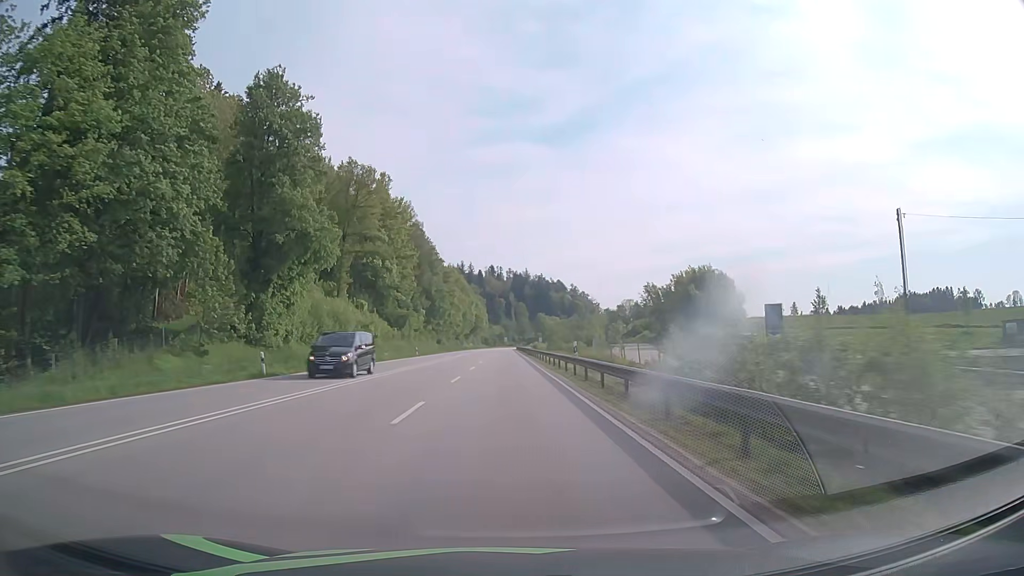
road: primary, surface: asphalt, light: Day
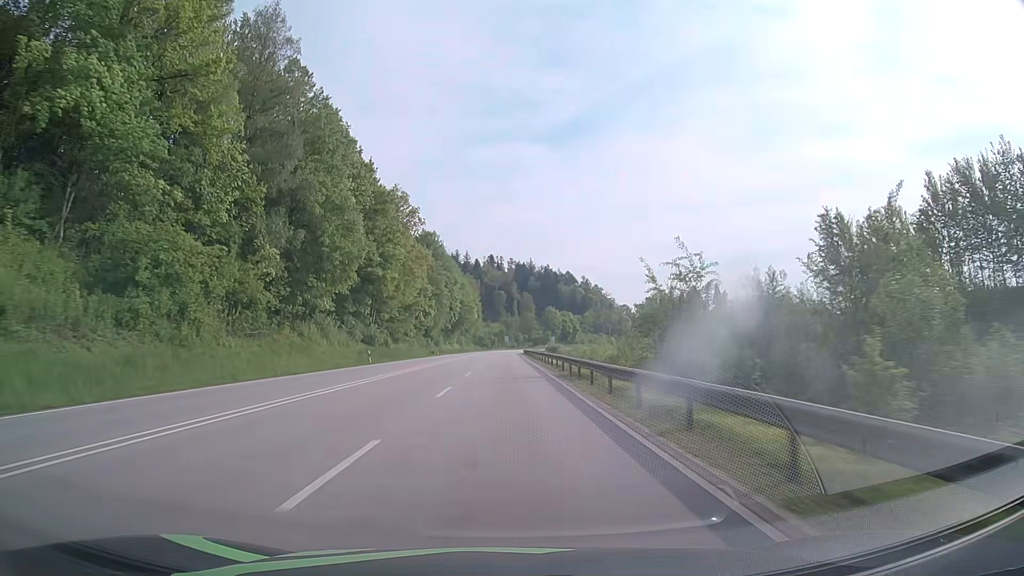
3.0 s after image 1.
(-0.2, +77.6) m; 0°
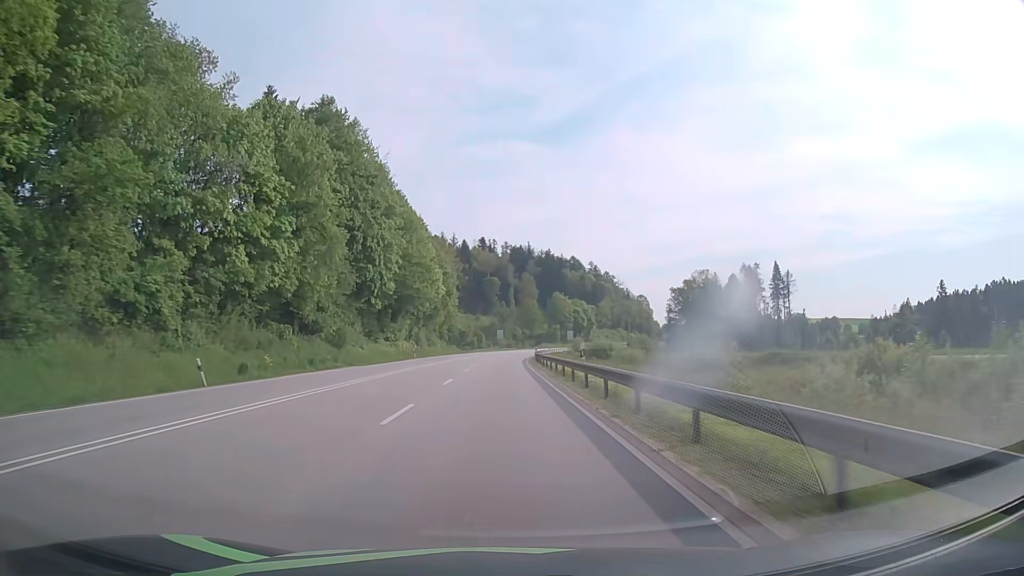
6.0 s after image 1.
(+0.4, +77.9) m; +1°
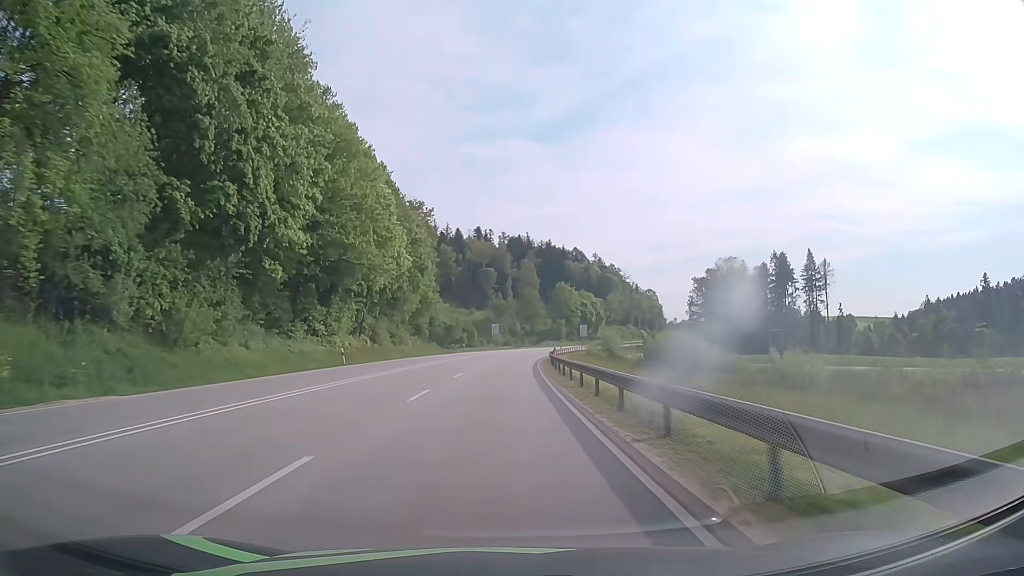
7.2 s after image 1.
(0.0, +31.3) m; 0°
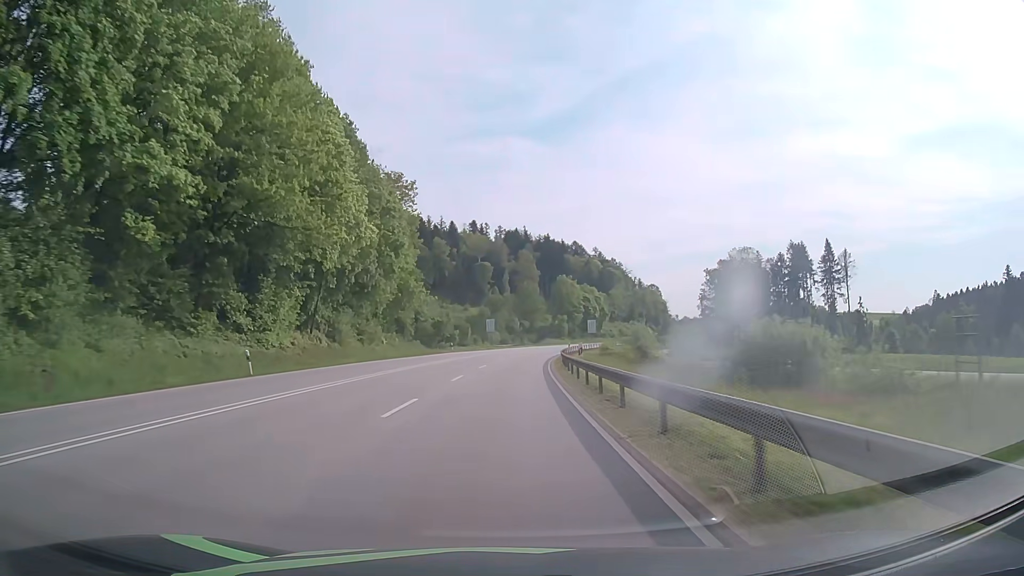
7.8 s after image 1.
(0.0, +15.7) m; 0°
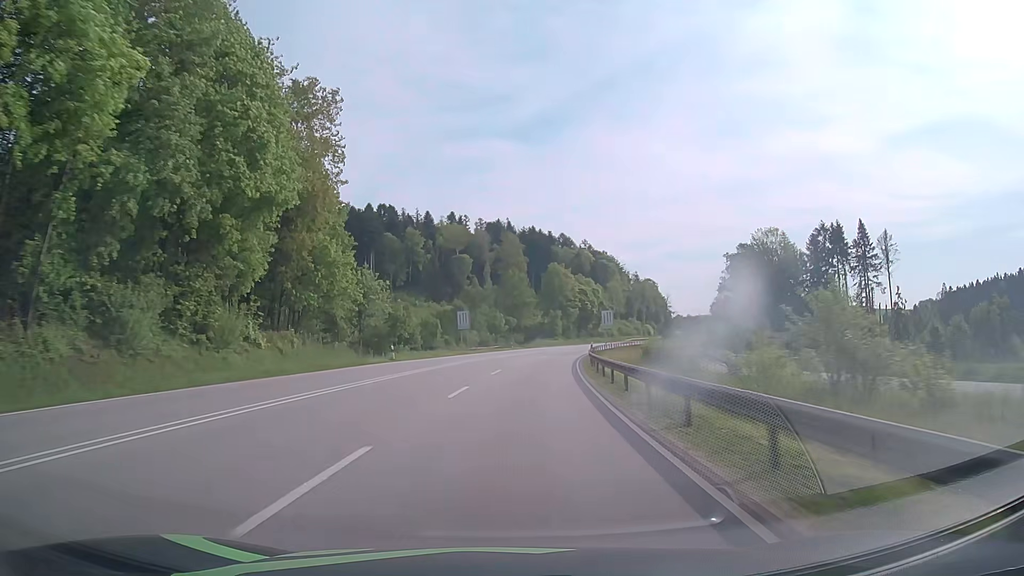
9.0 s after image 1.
(+0.3, +31.4) m; +1°
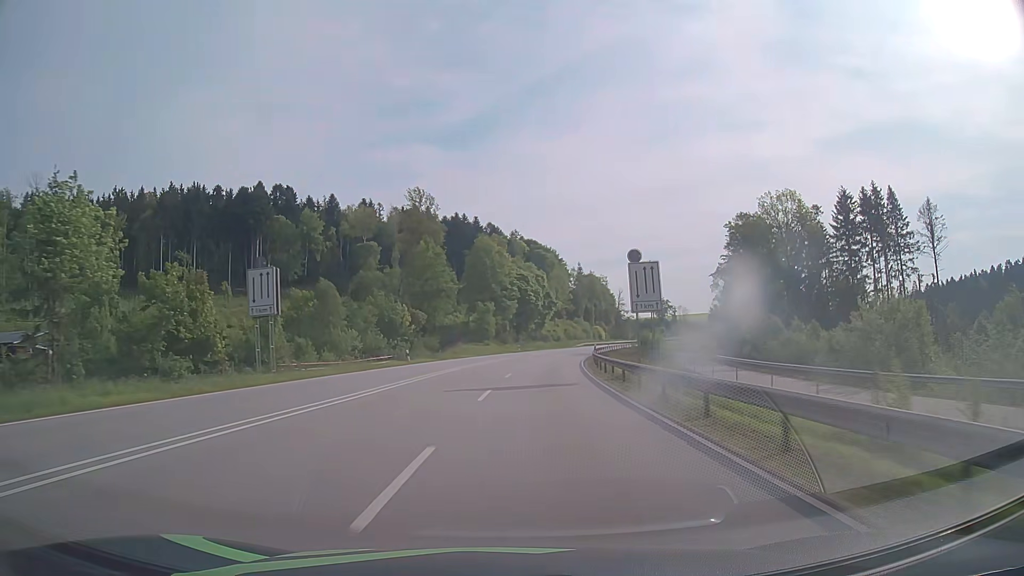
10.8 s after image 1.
(+2.1, +47.0) m; +6°
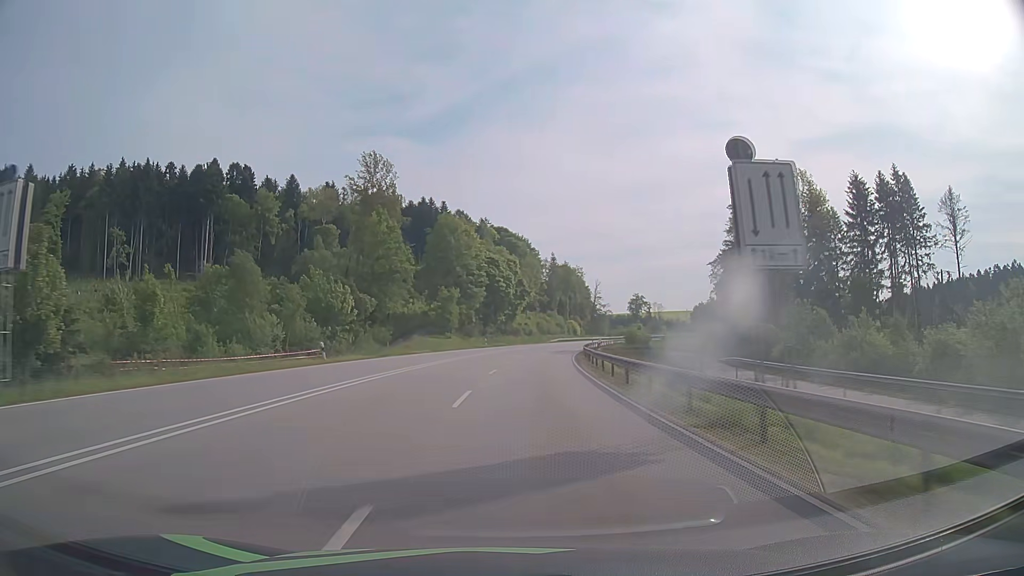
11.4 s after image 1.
(+0.3, +15.7) m; +2°
(0, +10) (+1, +20) (+1, +30) (+2, +40) (+3, +50) (+5, +60) (+6, +70) (+8, +80) (+10, +89) (+12, +99) m
